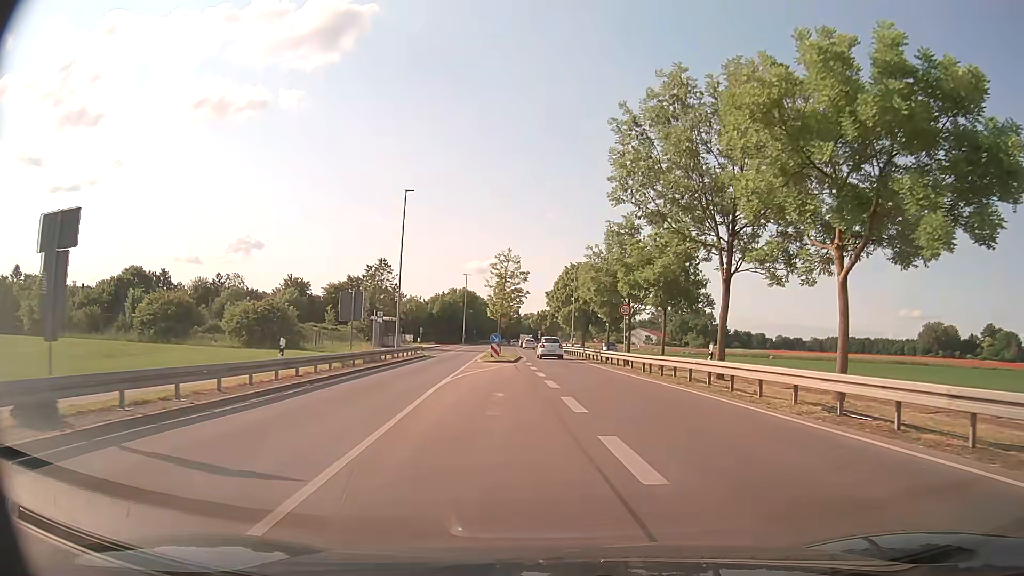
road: secondary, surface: asphalt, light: Day
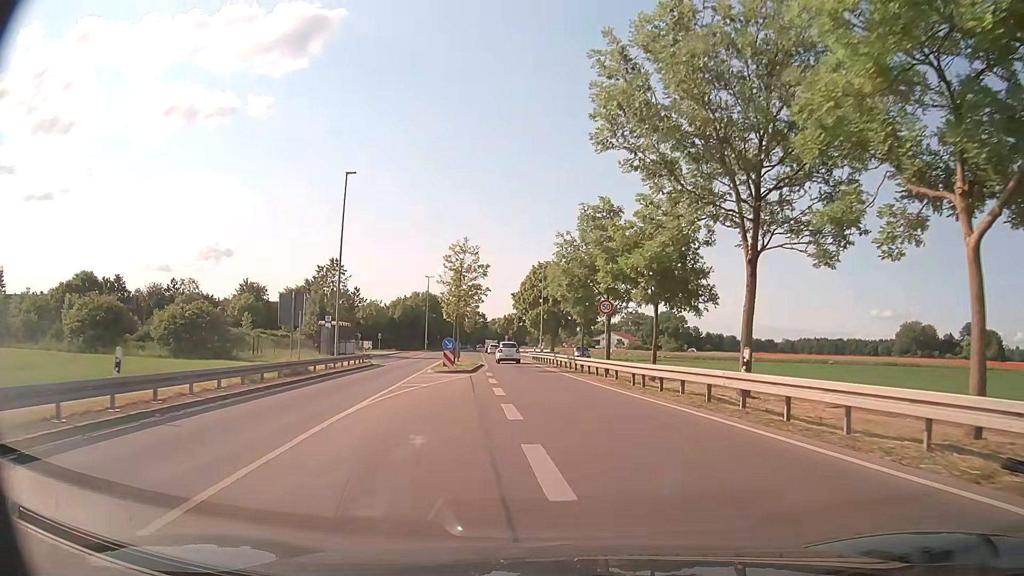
(+0.2, +6.6) m; +3°
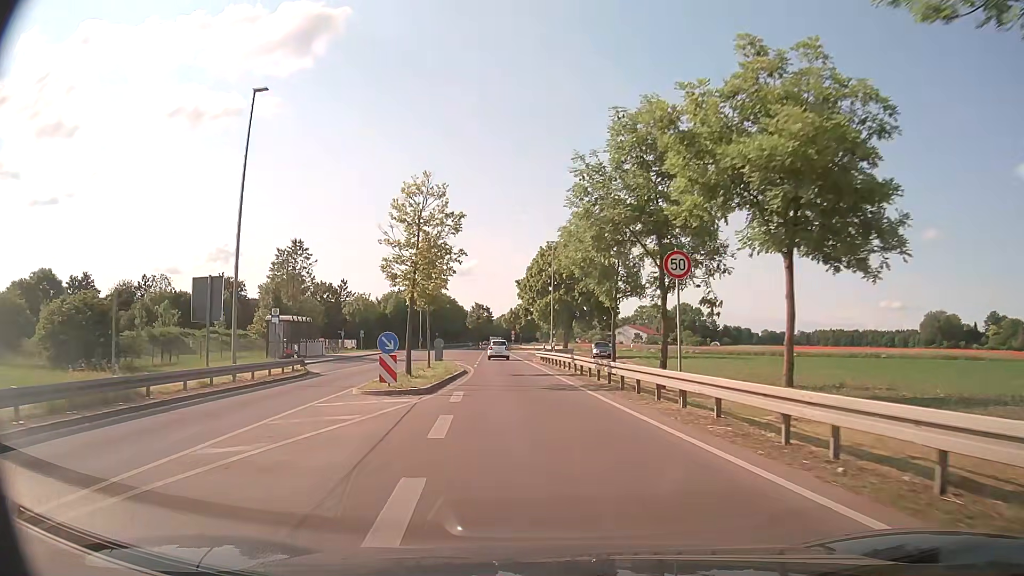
(0.0, +14.2) m; 0°
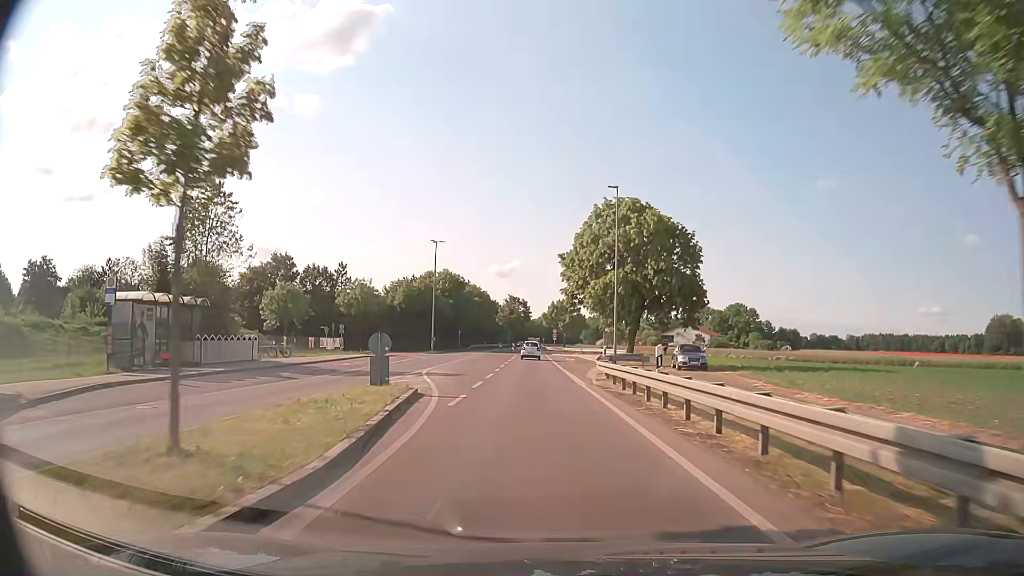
(-1.1, +23.4) m; -4°
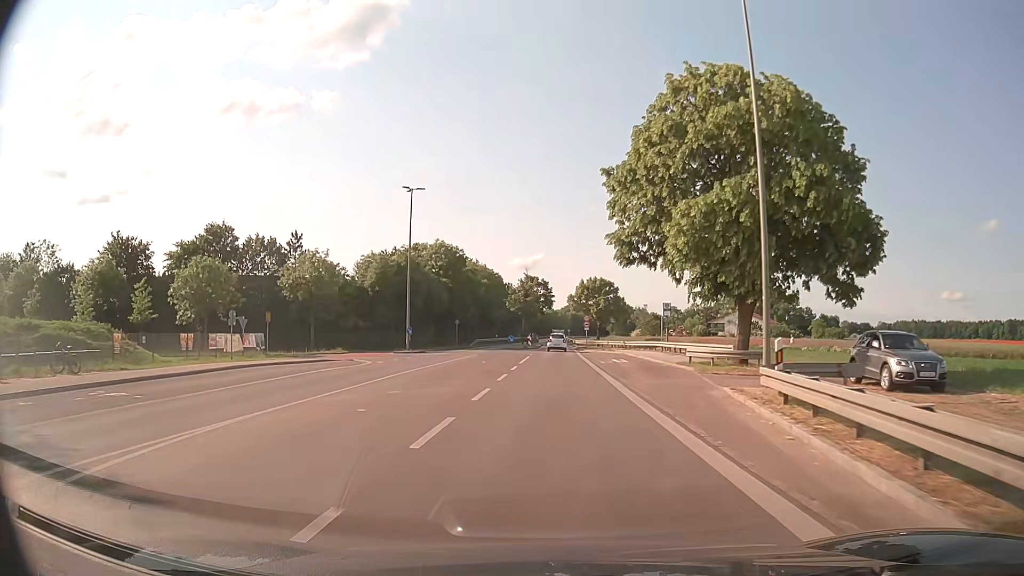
(-0.3, +24.3) m; -2°
(0, +10) (0, +20) (0, +30) (+1, +40) (+1, +50) (+1, +60) (+1, +70) (+1, +80) (+1, +90) (+1, +100) m
